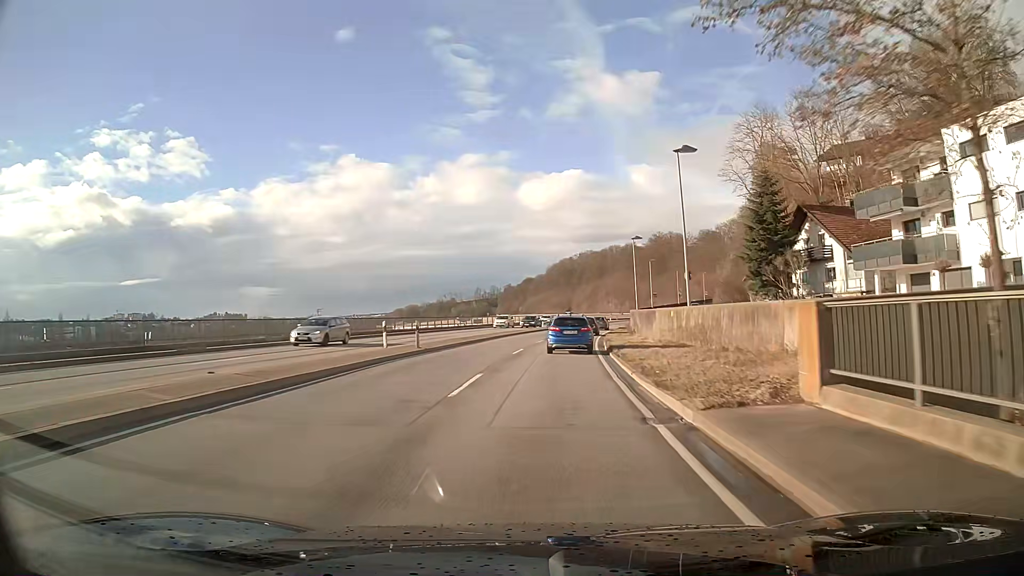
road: primary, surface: asphalt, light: Day
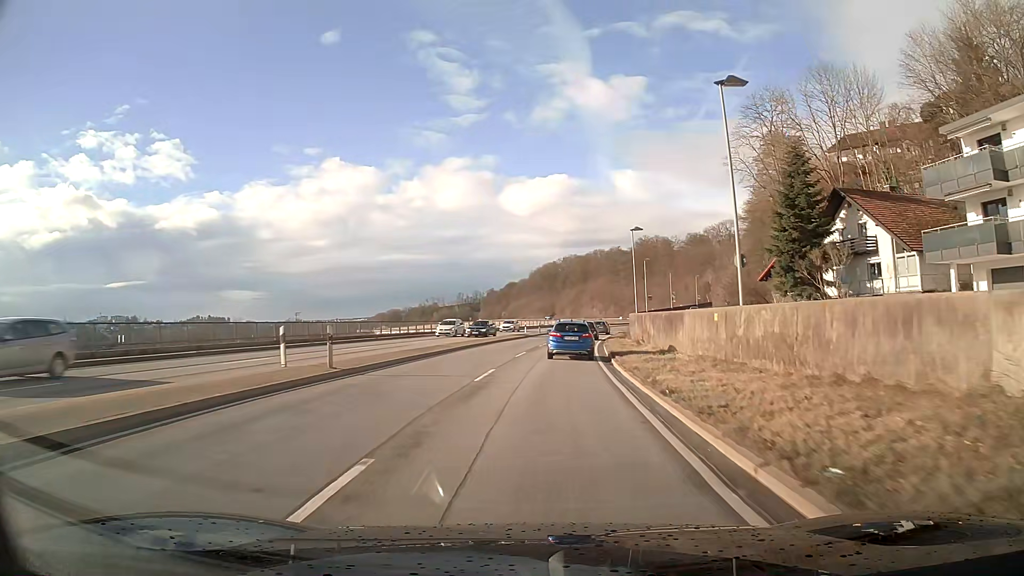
(+0.1, +9.7) m; +1°
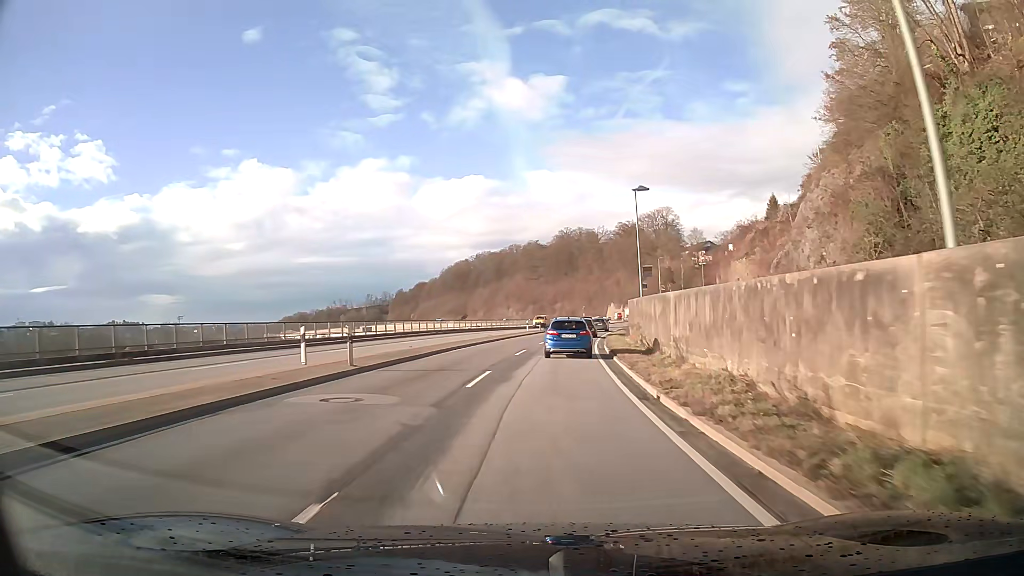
(+3.1, +48.8) m; +7°
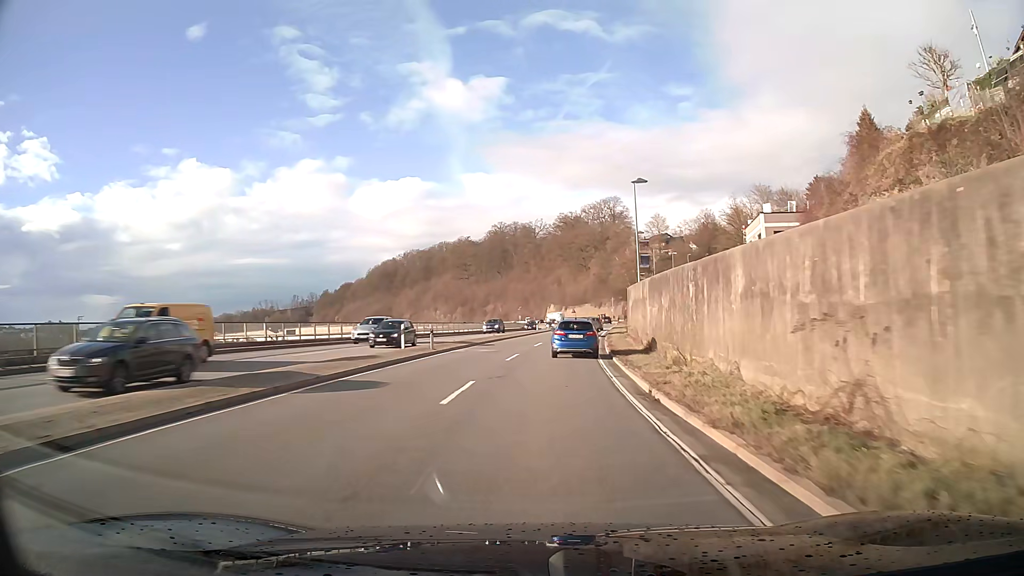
(+2.0, +39.3) m; +6°
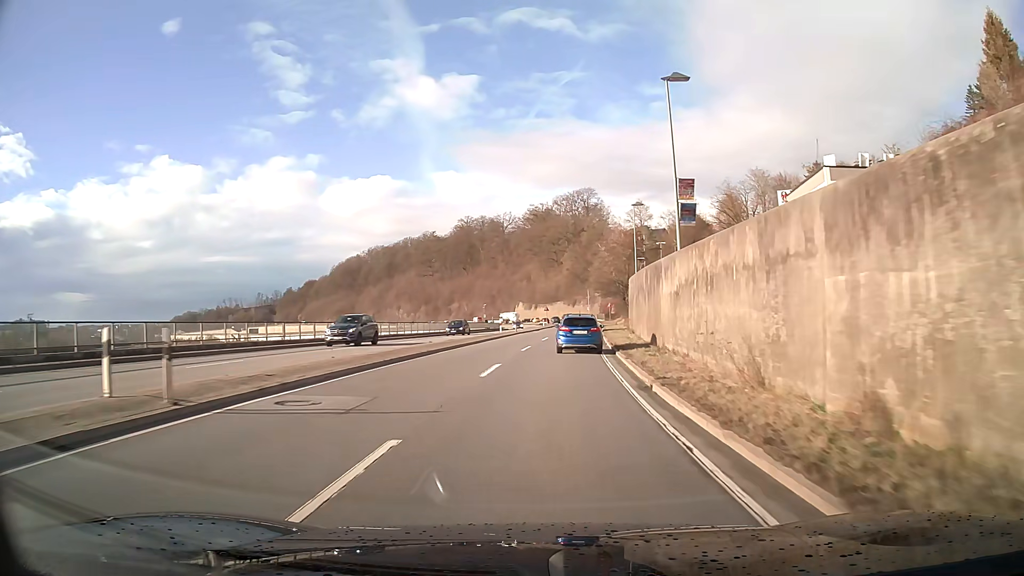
(+0.5, +19.7) m; +3°
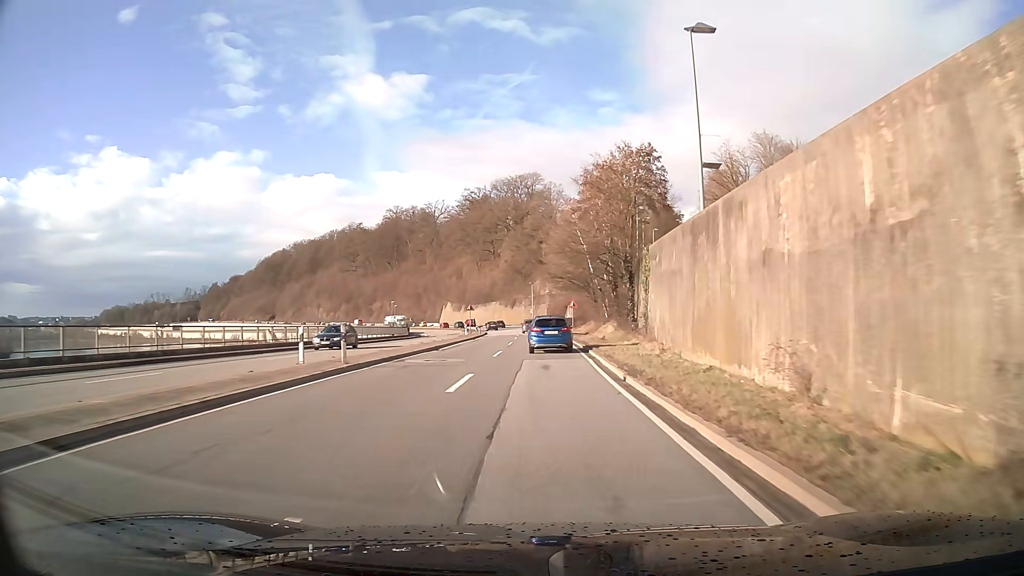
(+2.0, +39.5) m; +5°
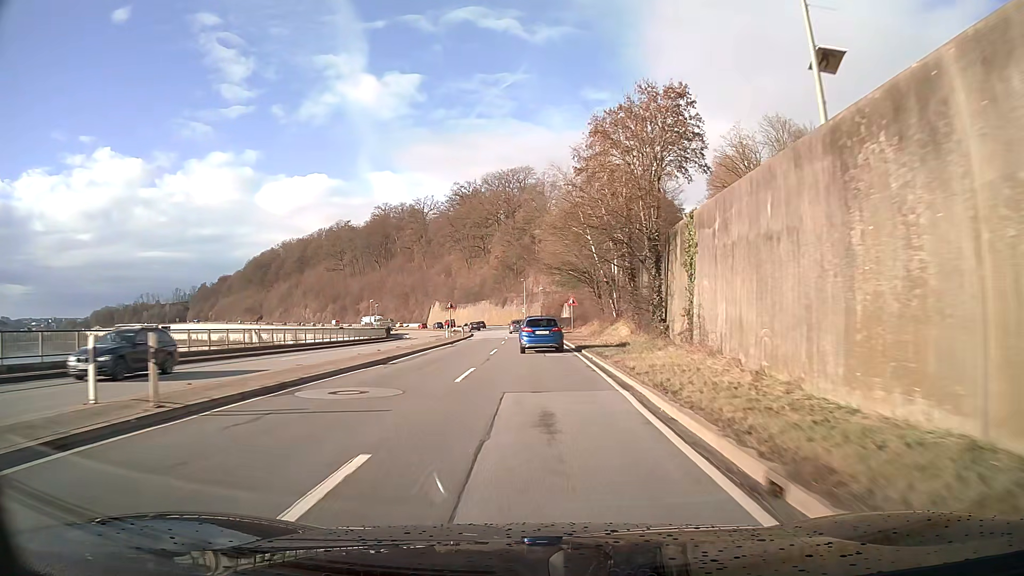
(0.0, +10.0) m; 0°
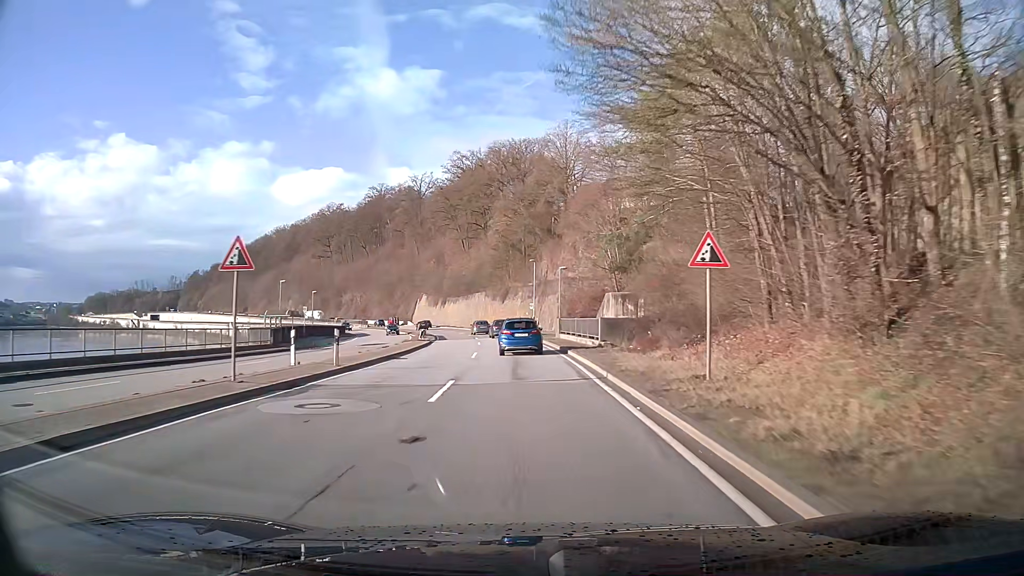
(-0.4, +40.3) m; -1°
(0, +10) (0, +20) (-1, +30) (-1, +40) (-2, +50) (-3, +60) (-5, +70) (-7, +80) (-9, +89) (-12, +99) m
